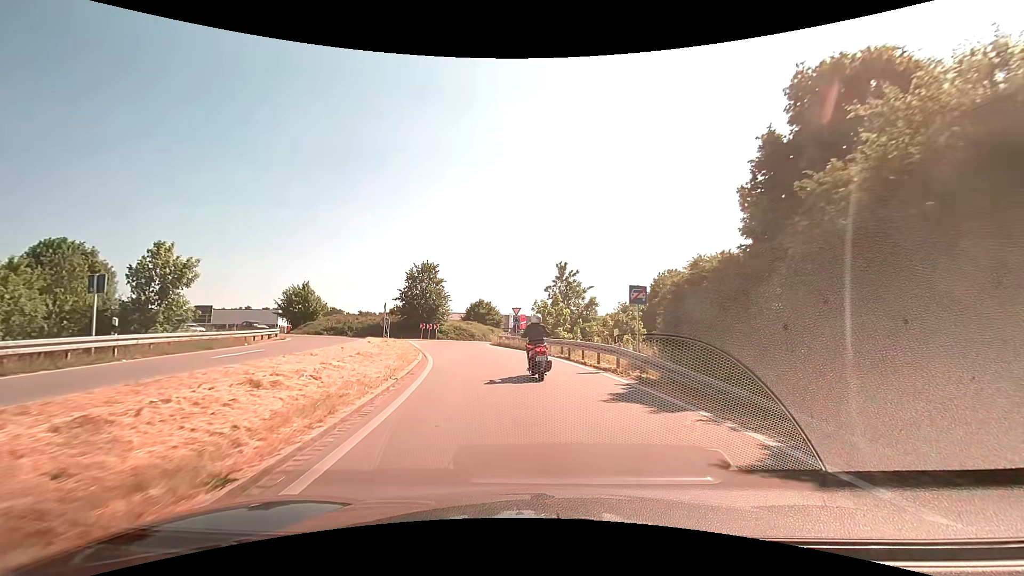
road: trunk_link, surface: asphalt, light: Day
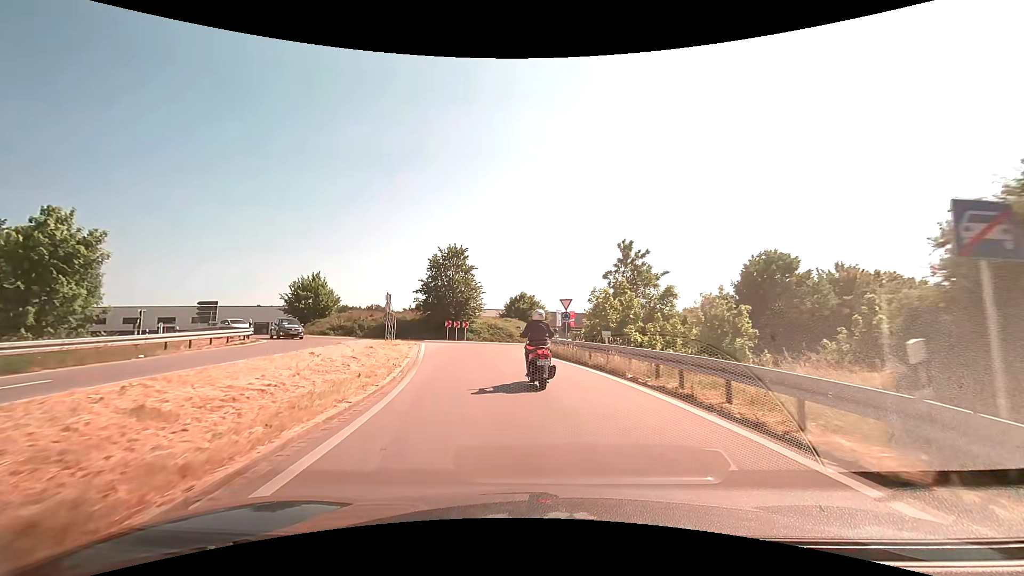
(-0.4, +10.8) m; -6°
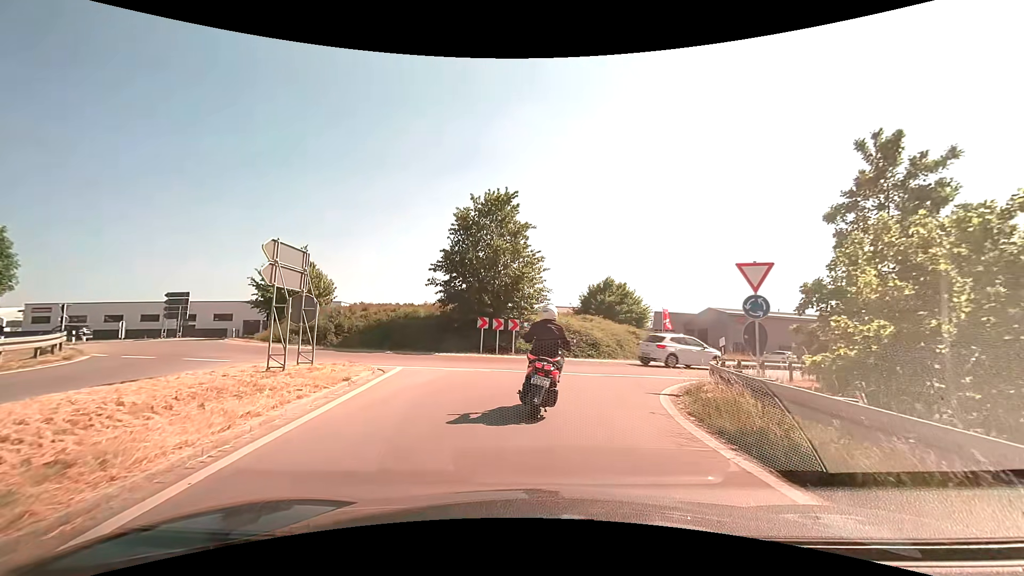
(-1.2, +18.1) m; -7°
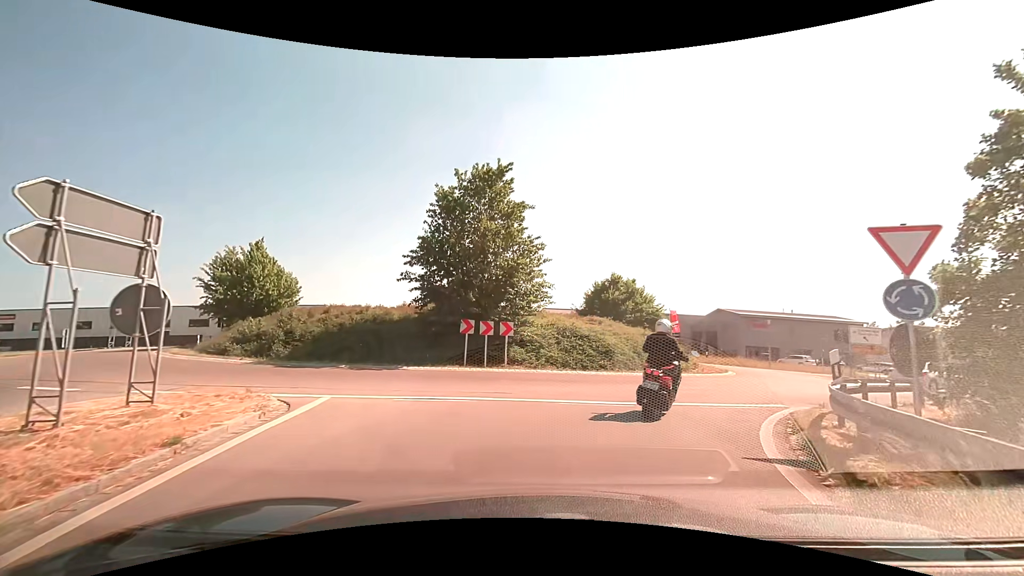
(-0.1, +5.1) m; 0°
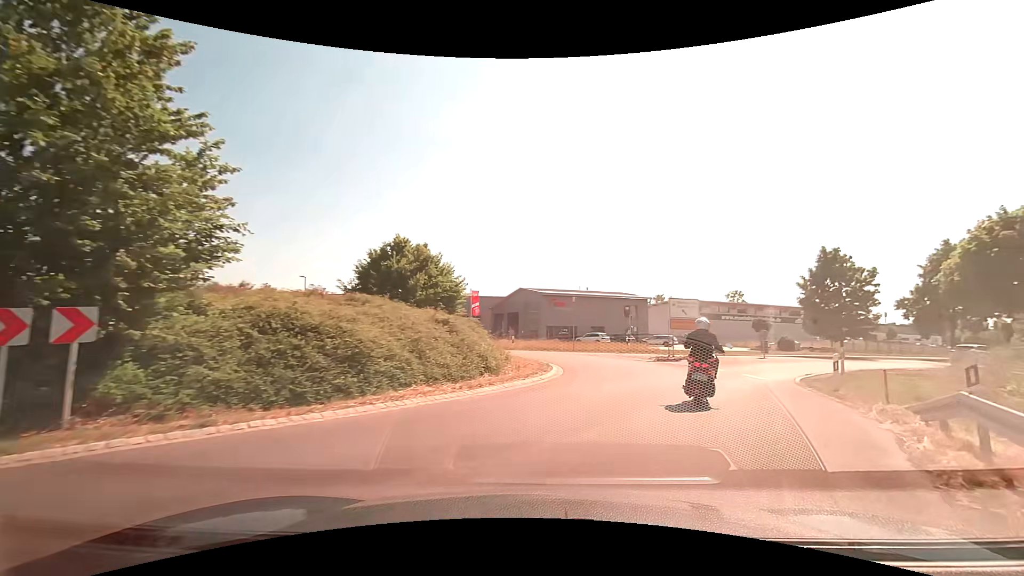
(+1.8, +10.4) m; +23°
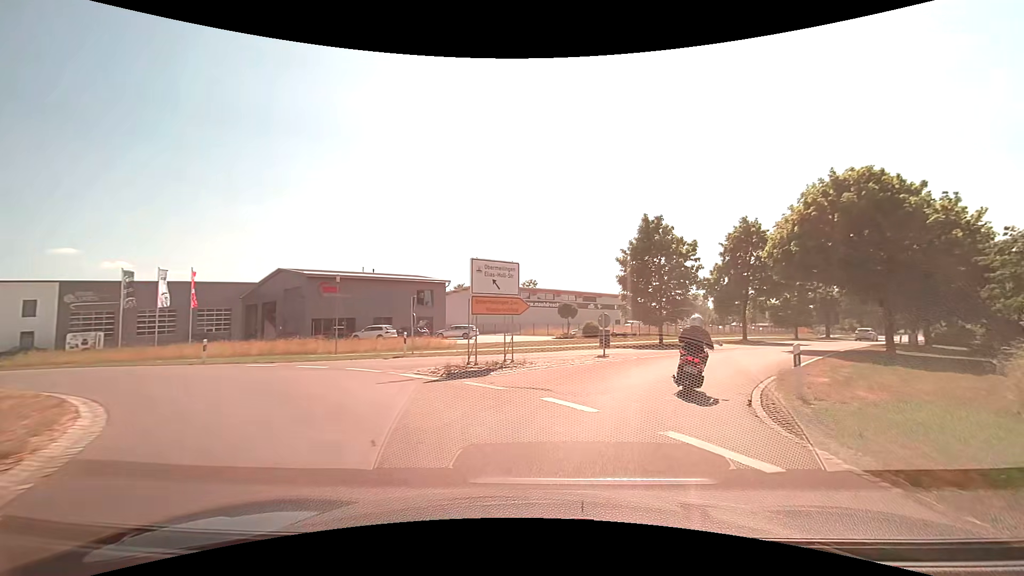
(+2.4, +13.7) m; +20°
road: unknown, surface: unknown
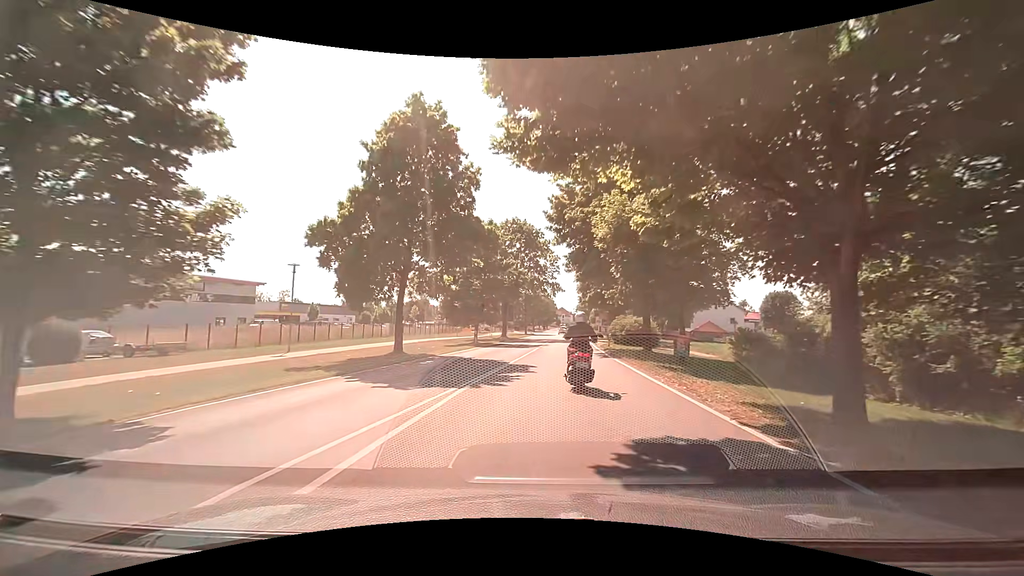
(+10.6, +27.0) m; +36°
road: tertiary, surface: asphalt
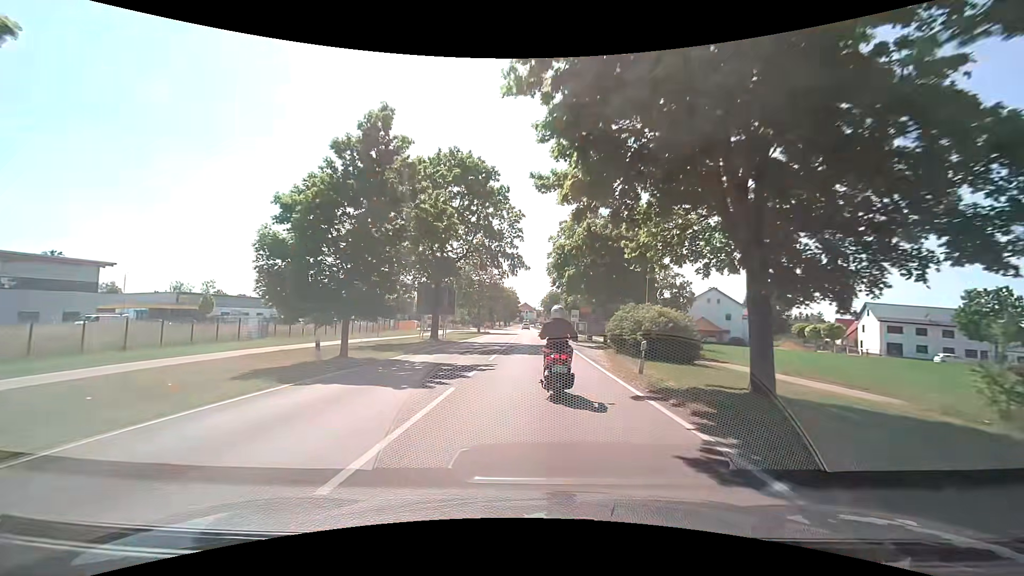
(+0.9, +20.4) m; +4°
(0, +10) (0, +20) (0, +30) (0, +40) (0, +50) (0, +60) (-1, +70) (-1, +80) (-1, +90) (-2, +100) m
